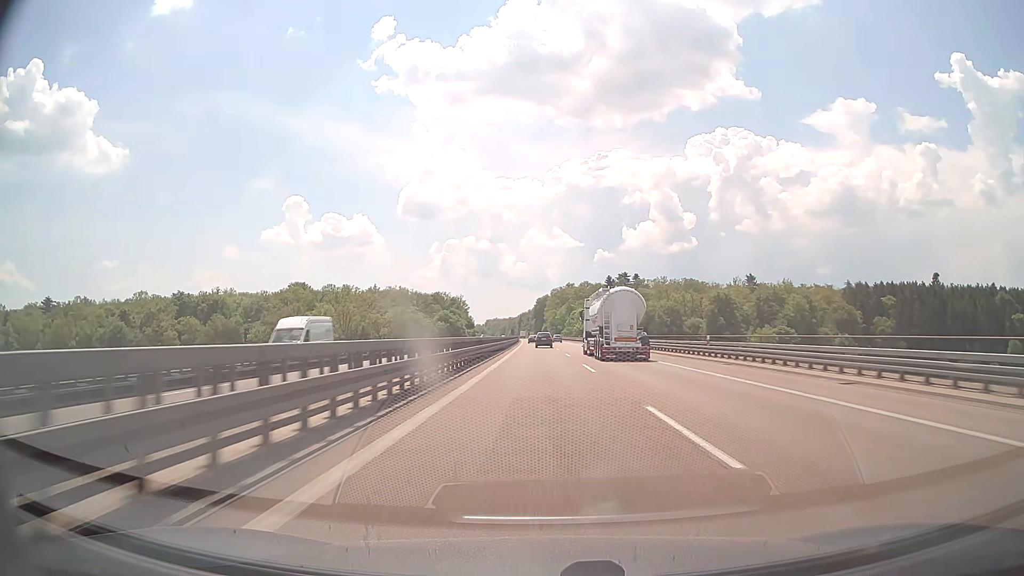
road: motorway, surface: concrete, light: Day
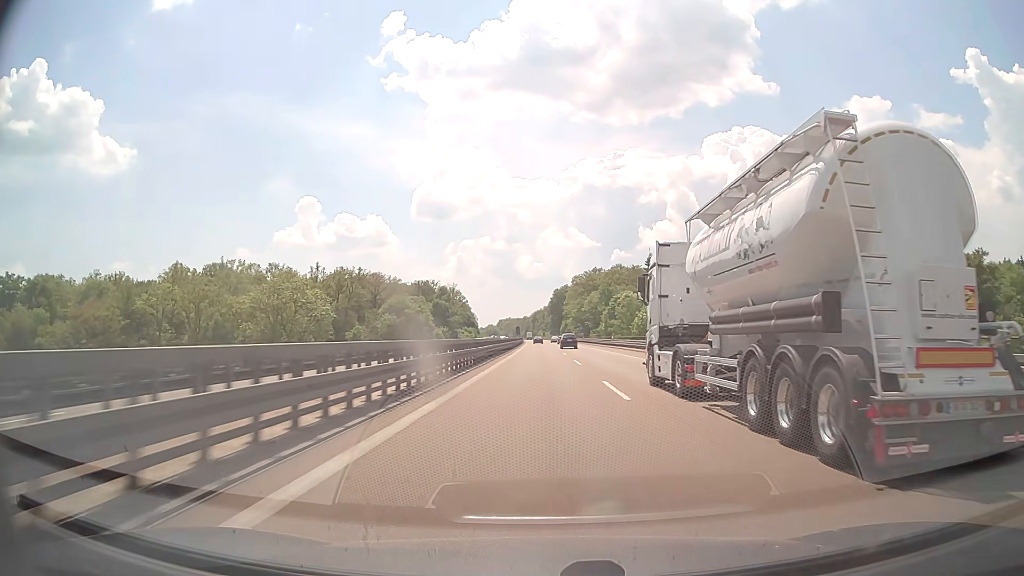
(-1.3, +99.8) m; -1°
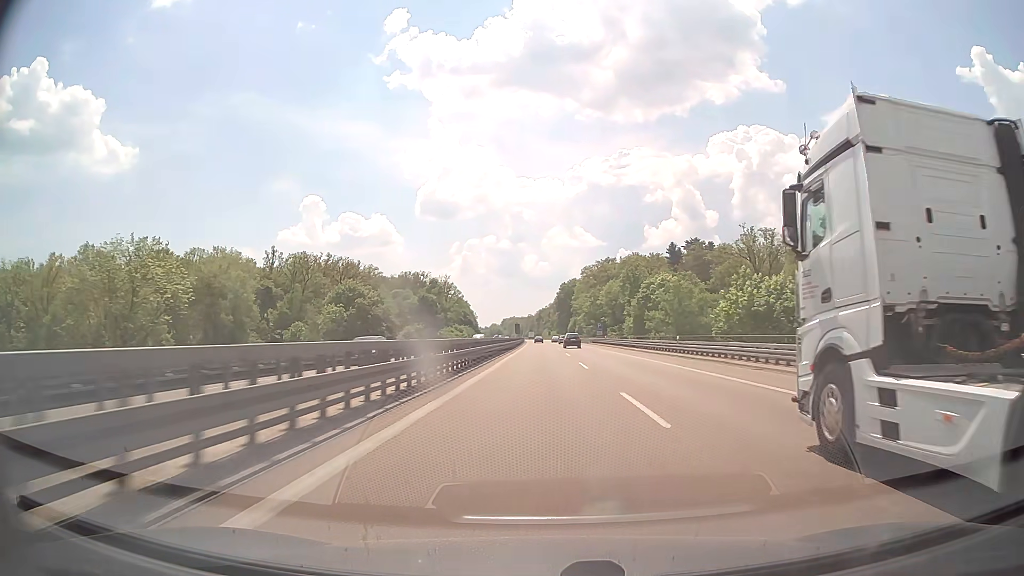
(-0.1, +40.2) m; -1°
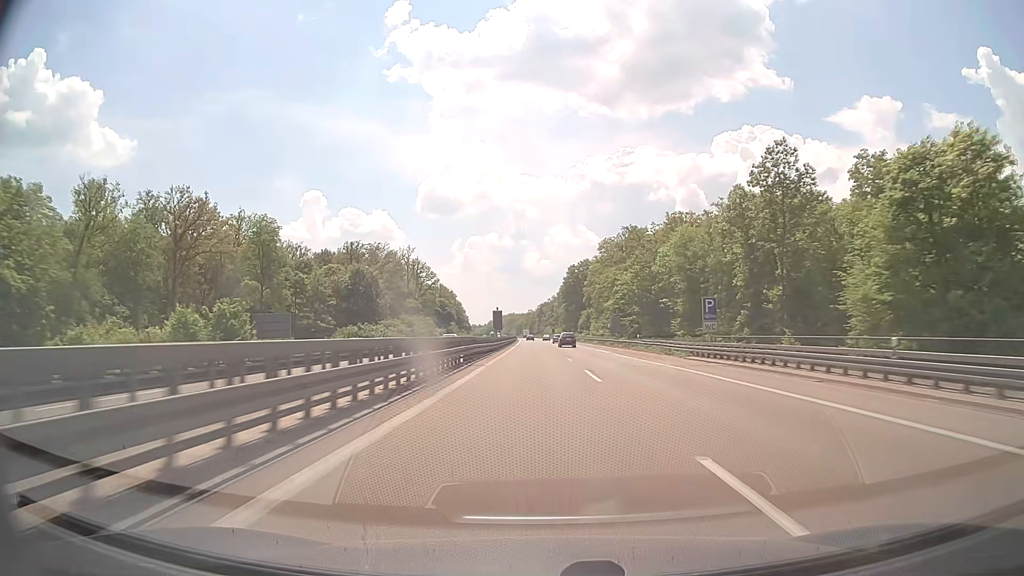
(-0.4, +80.3) m; 0°
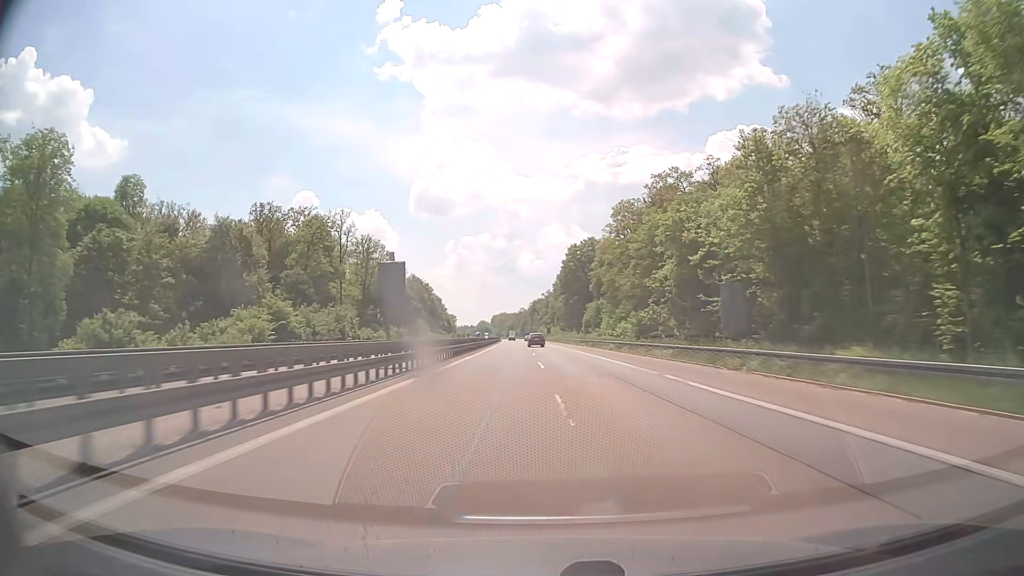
(+0.4, +60.2) m; +1°
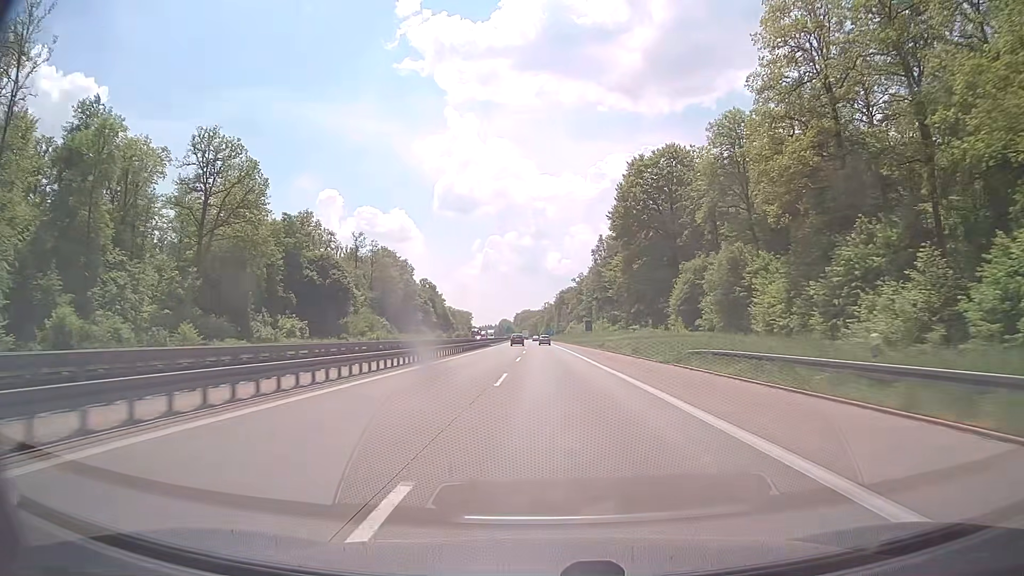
(-1.6, +99.3) m; -2°
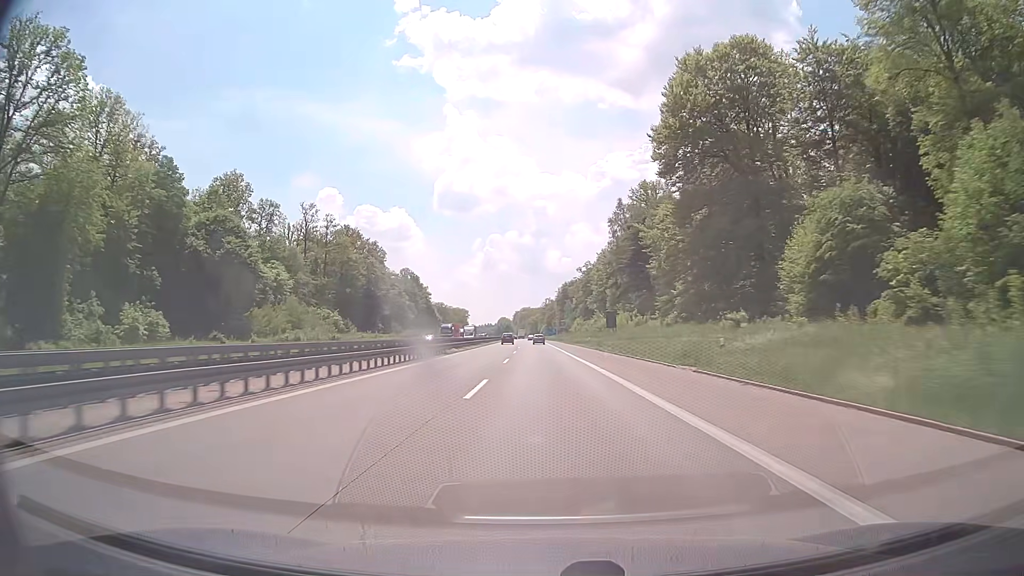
(0.0, +39.7) m; 0°
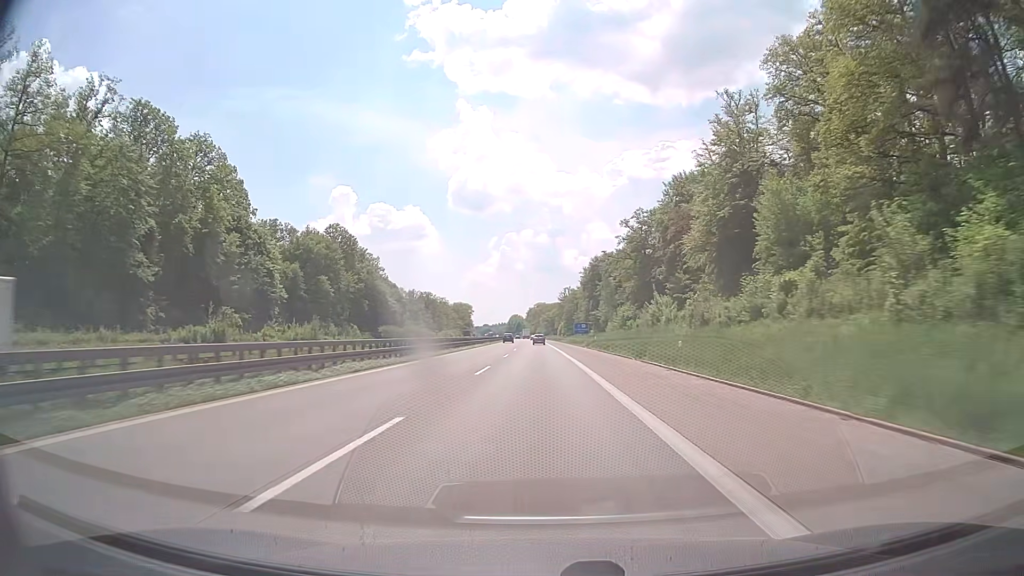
(-1.1, +98.9) m; -1°
(0, +10) (0, +20) (0, +30) (0, +40) (0, +50) (0, +60) (-1, +70) (-1, +80) (-1, +90) (-1, +100) m
